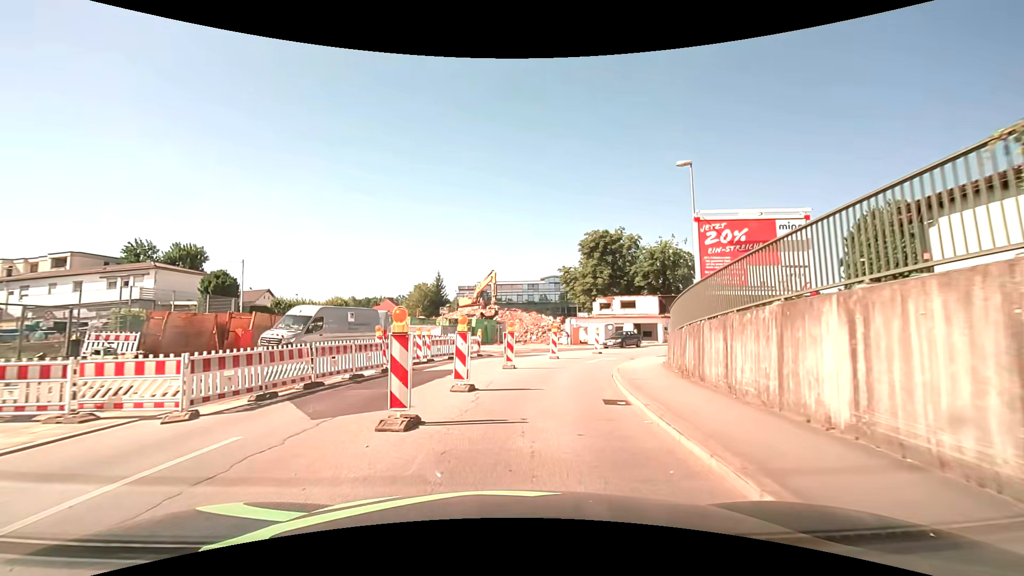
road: tertiary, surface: asphalt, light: Day
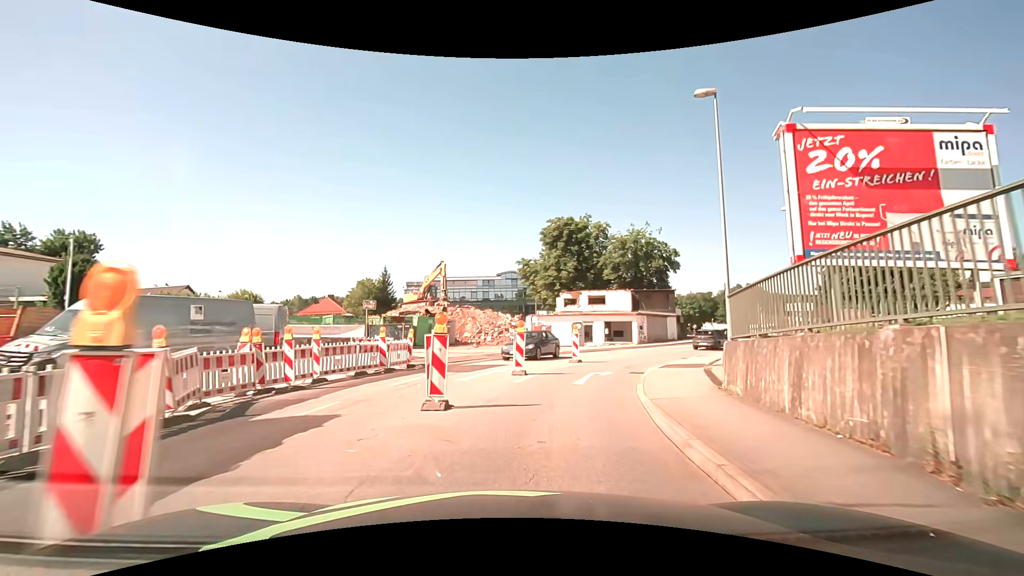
(+0.4, +8.8) m; +5°
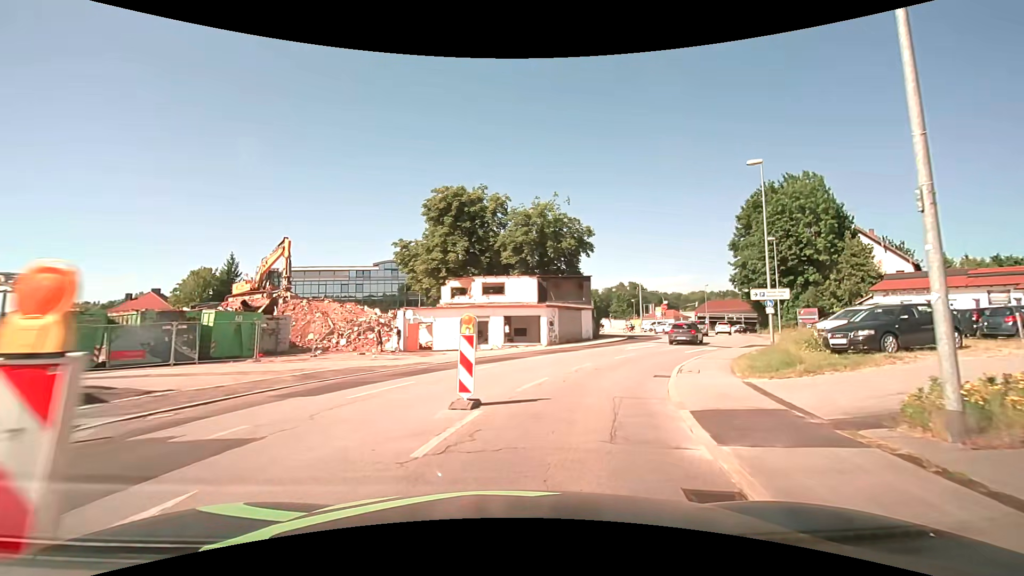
(+1.3, +13.2) m; +13°
